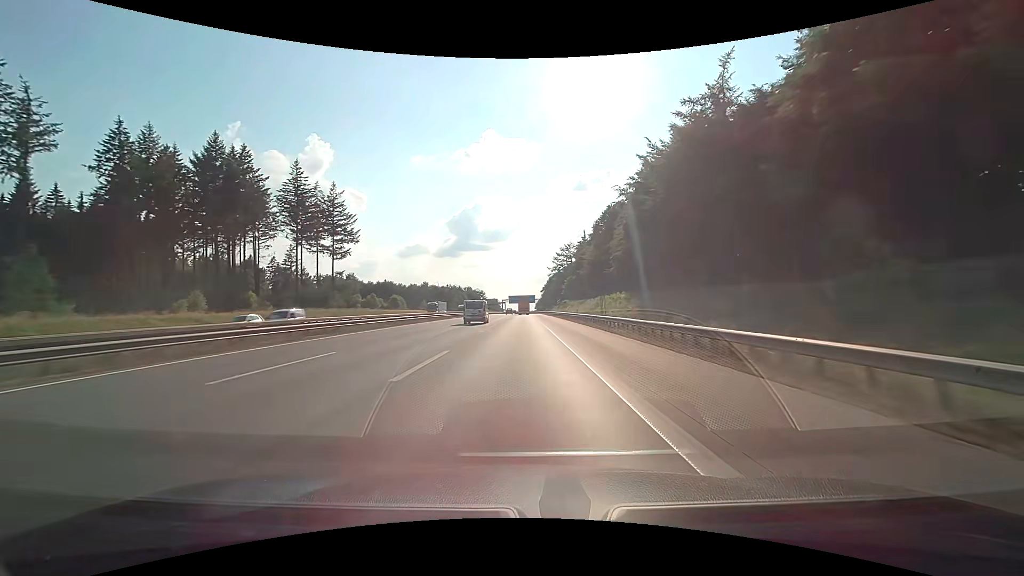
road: motorway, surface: concrete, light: Day
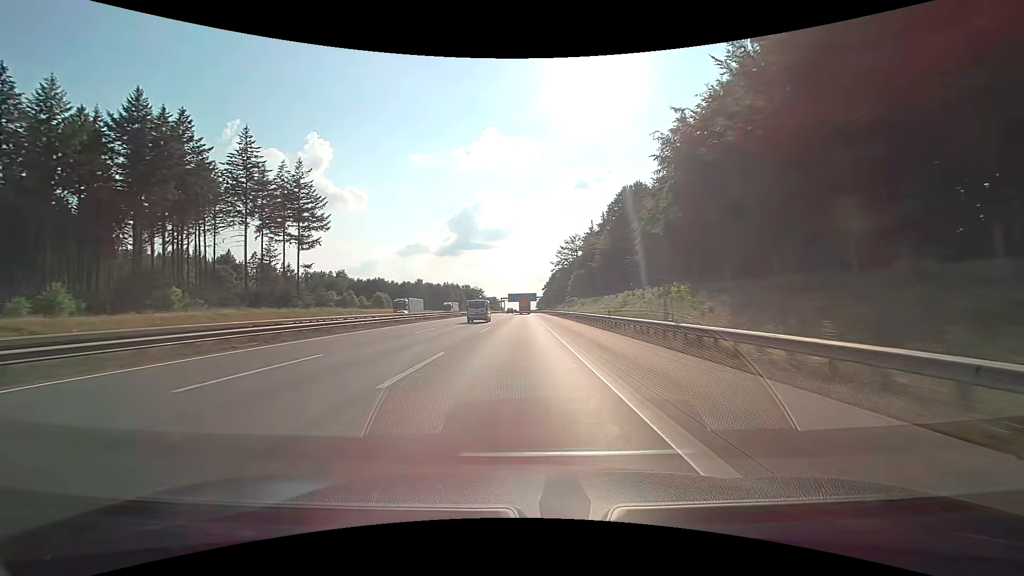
(0.0, +19.0) m; 0°
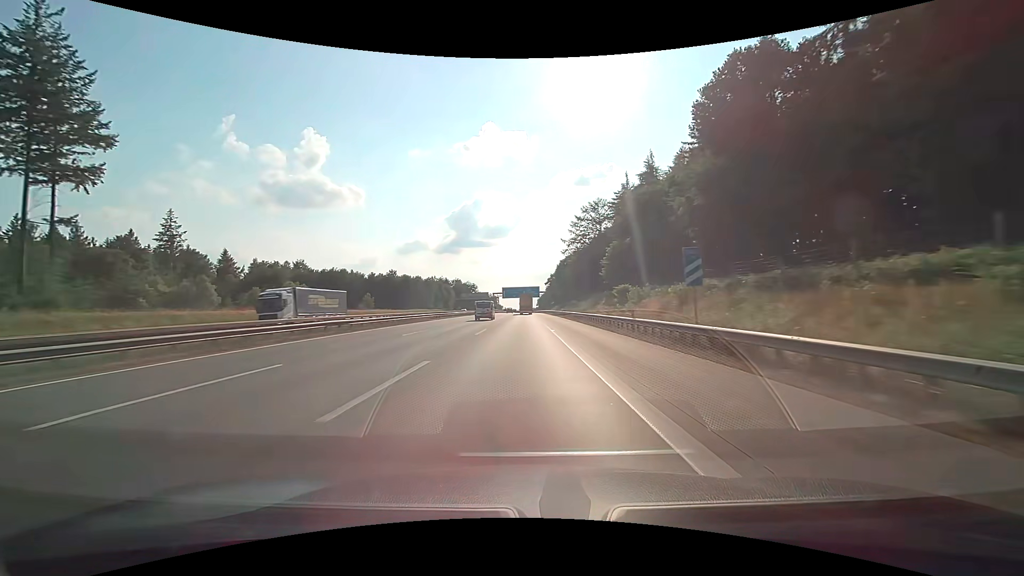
(-0.1, +57.0) m; 0°
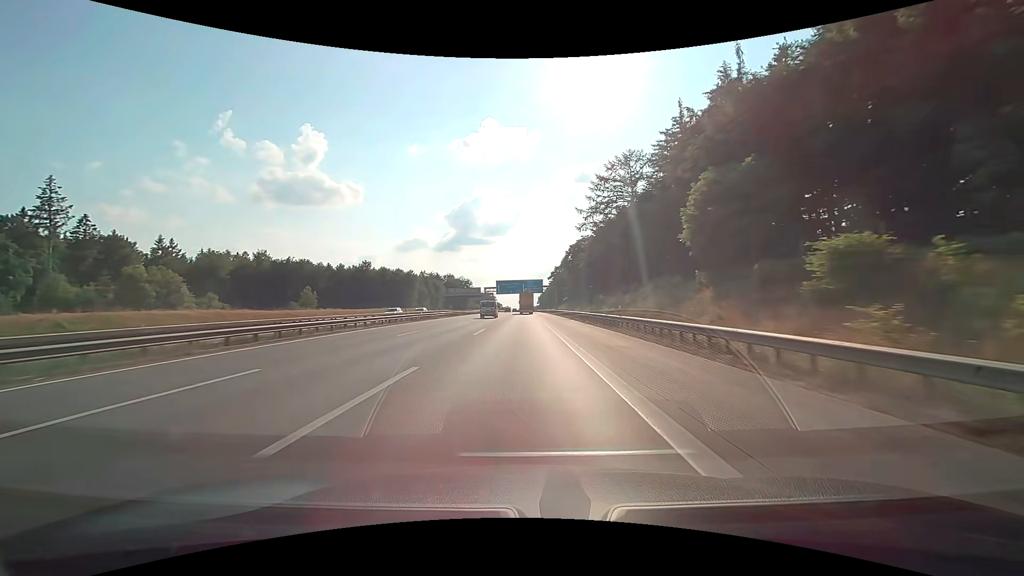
(0.0, +37.3) m; 0°
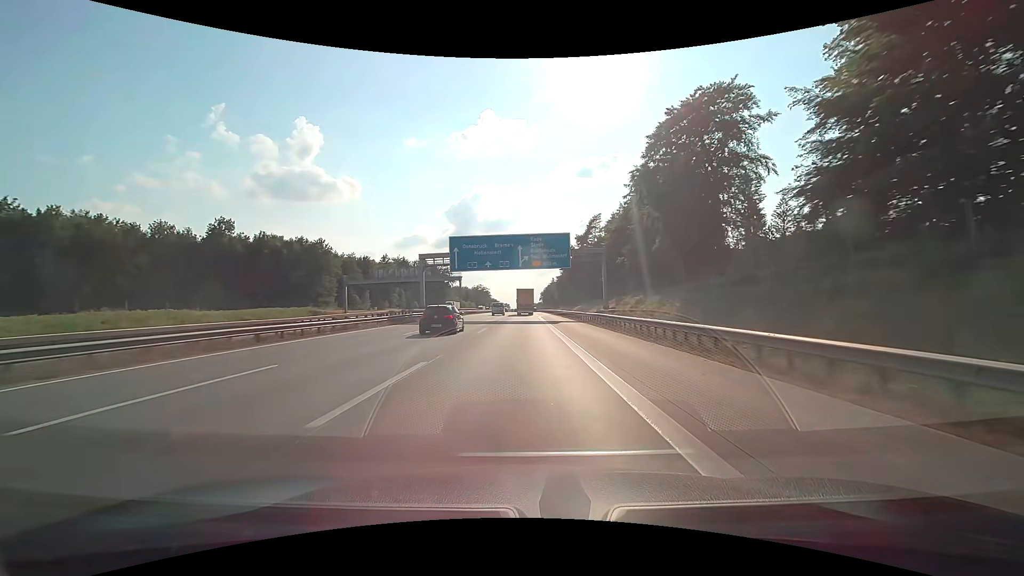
(-0.1, +89.8) m; 0°
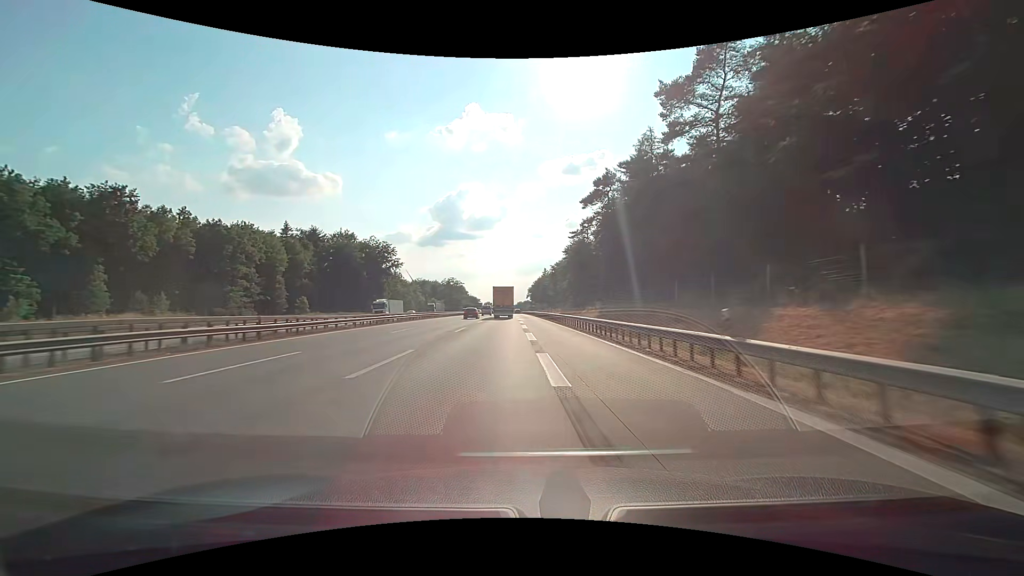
(+0.6, +87.0) m; +1°
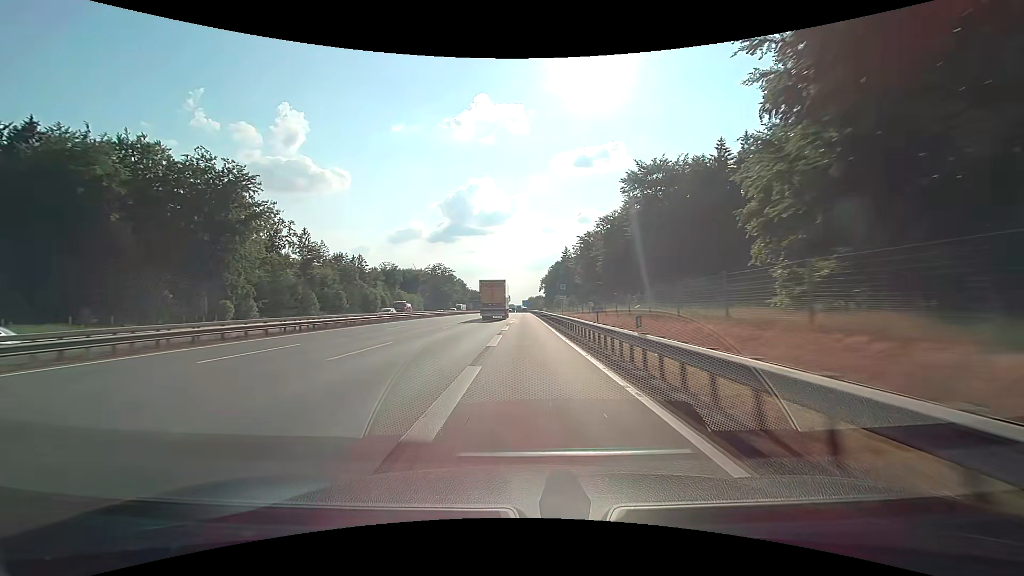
(-0.3, +87.3) m; -1°
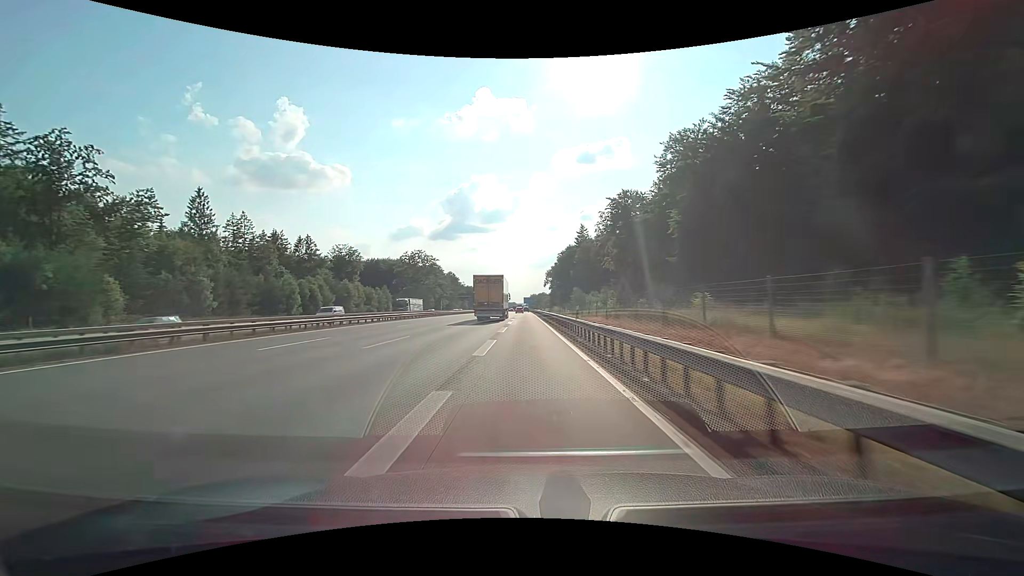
(-0.1, +51.2) m; 0°
(0, +10) (0, +20) (0, +30) (0, +40) (0, +50) (0, +60) (0, +70) (0, +80) (0, +90) (0, +100) m
